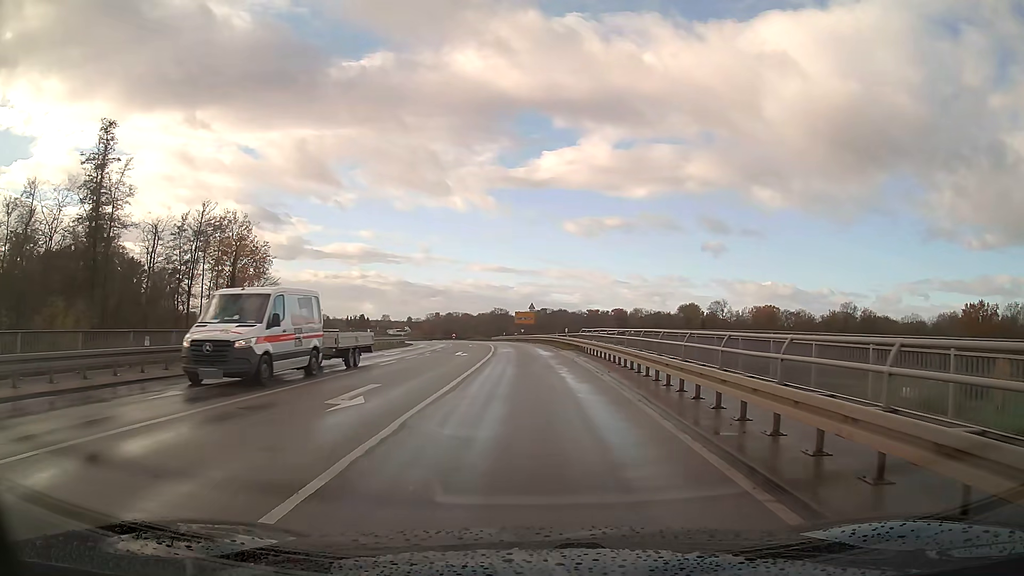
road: secondary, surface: asphalt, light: Day
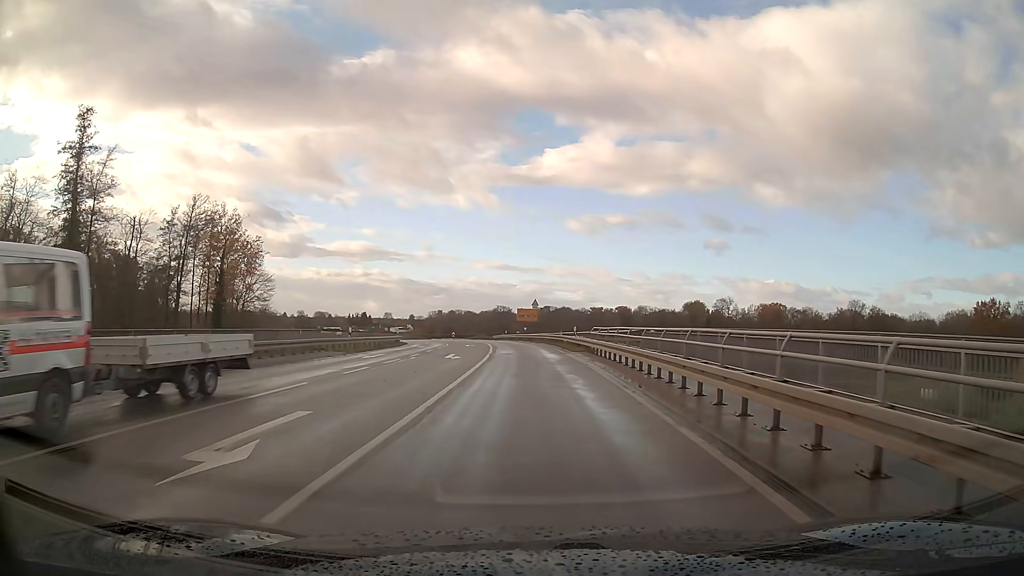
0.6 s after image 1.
(0.0, +5.2) m; 0°
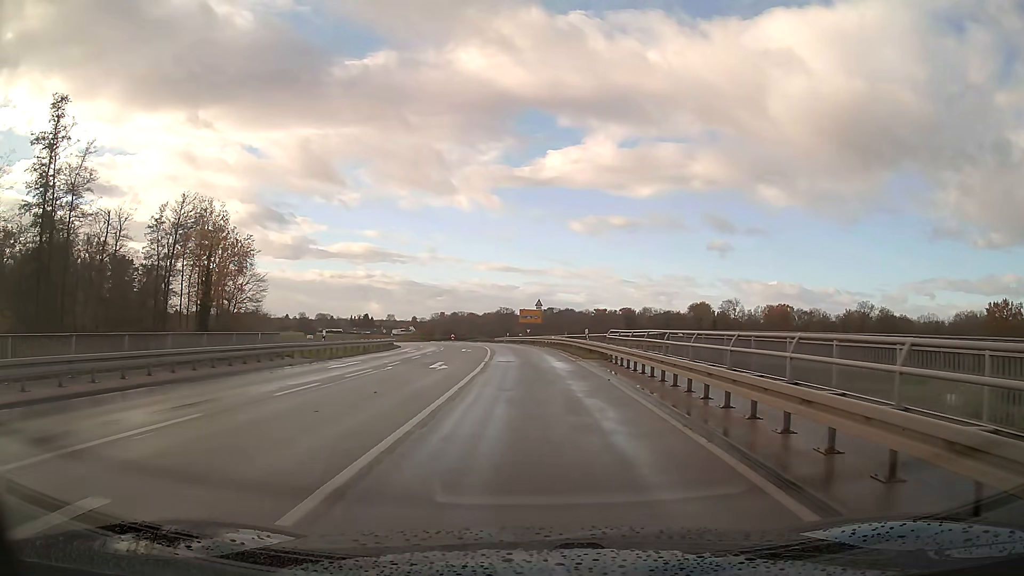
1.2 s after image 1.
(0.0, +5.5) m; 0°
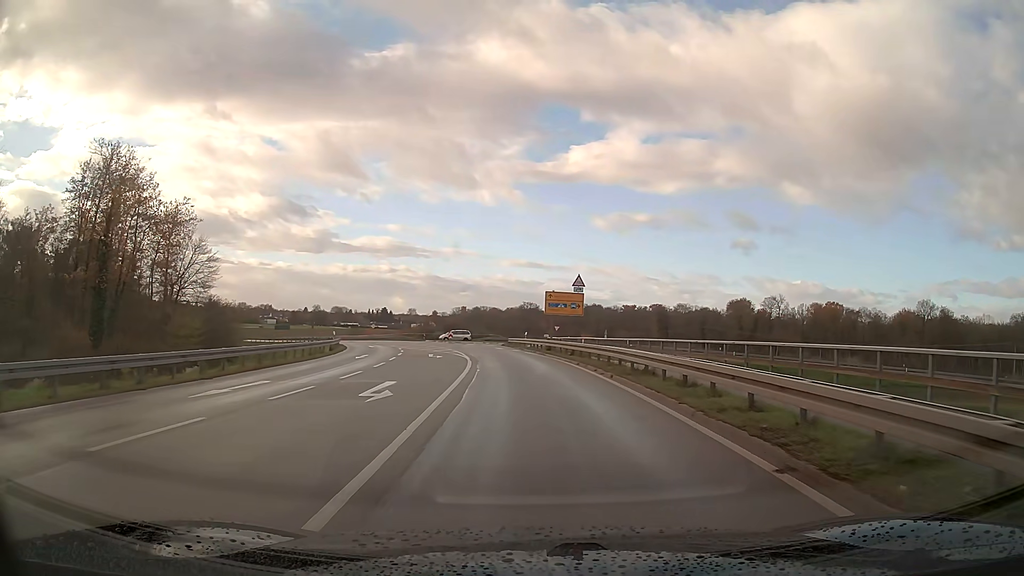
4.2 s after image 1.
(-0.5, +30.4) m; -2°
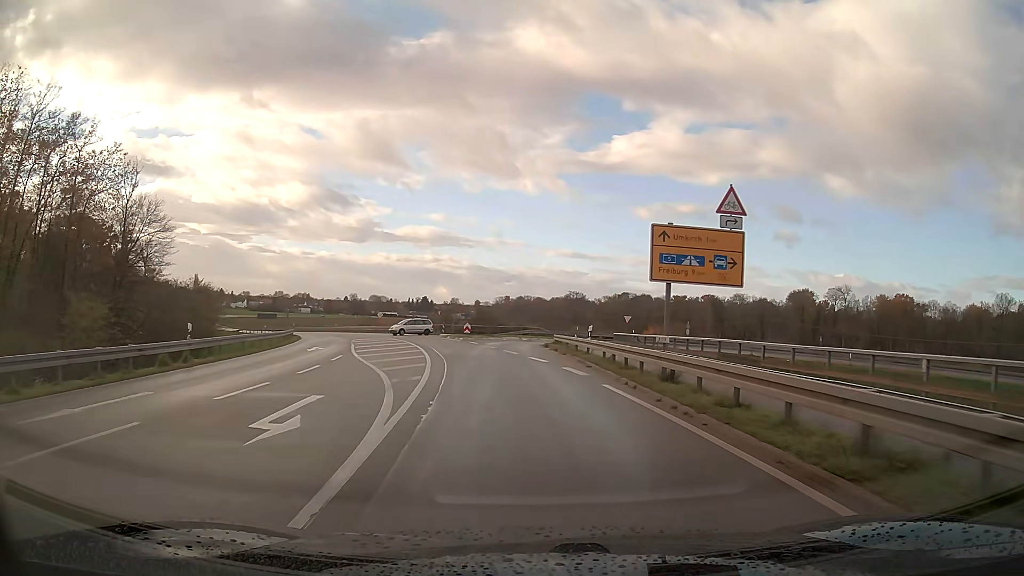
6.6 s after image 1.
(-0.8, +25.3) m; -4°
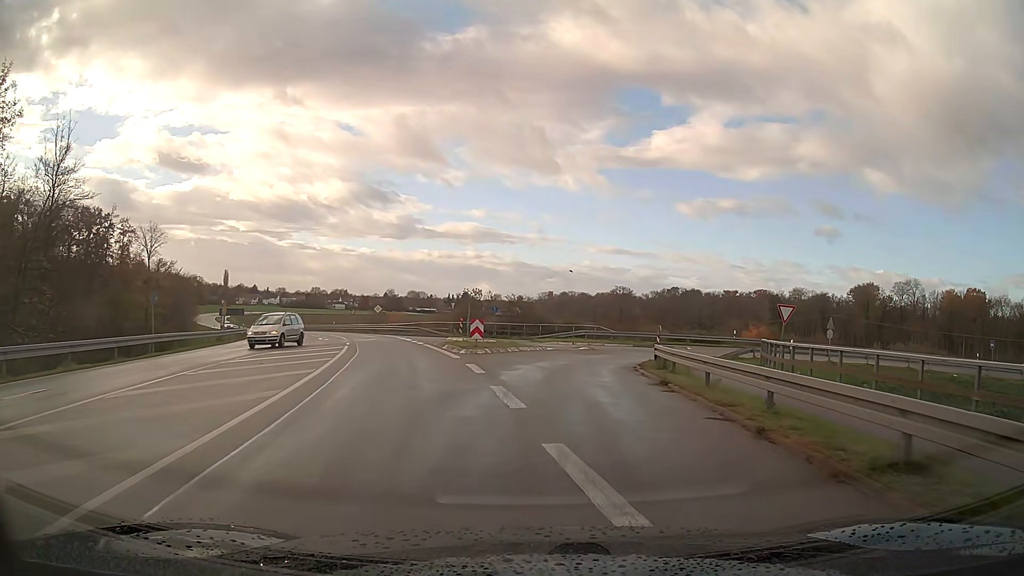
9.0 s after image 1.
(-0.8, +24.2) m; -3°
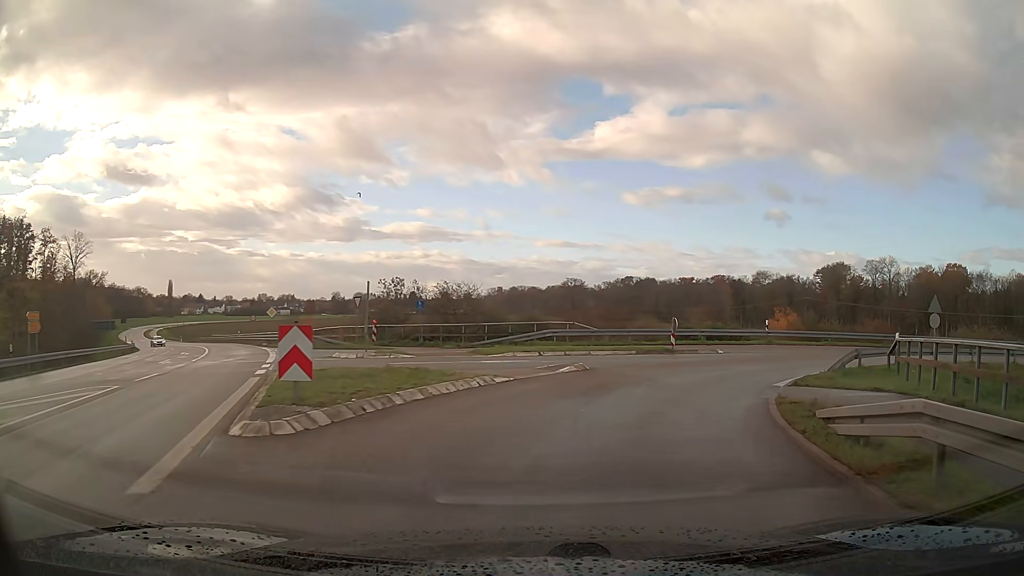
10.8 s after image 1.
(+0.6, +16.6) m; +7°
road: trunk_link
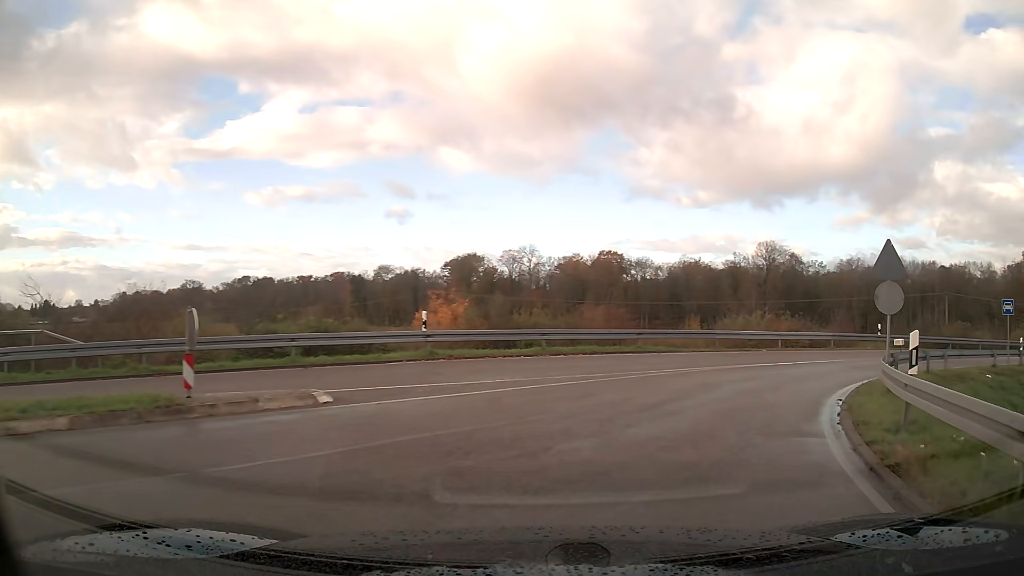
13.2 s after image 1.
(+4.9, +18.0) m; +34°
